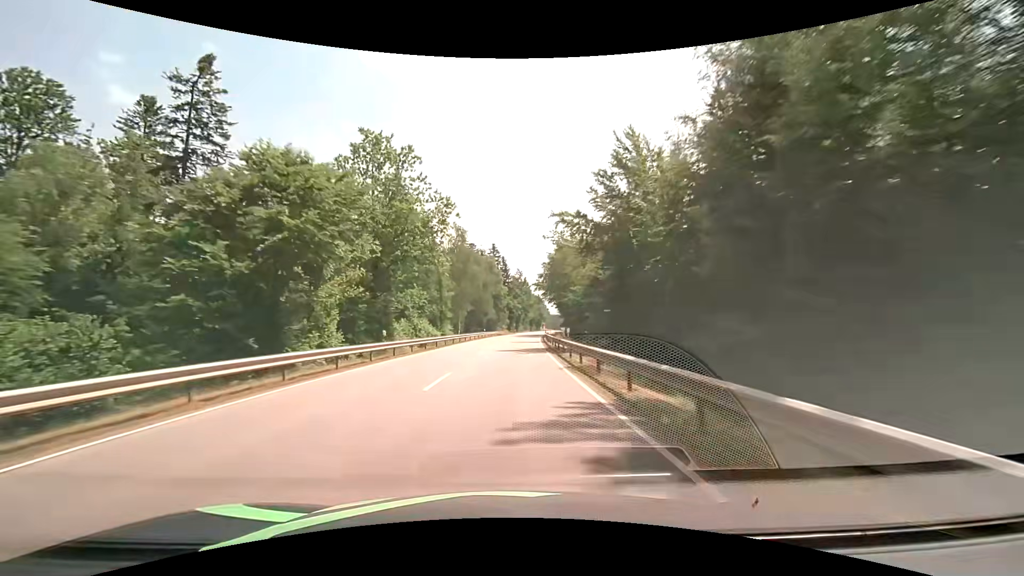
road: secondary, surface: asphalt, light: Day
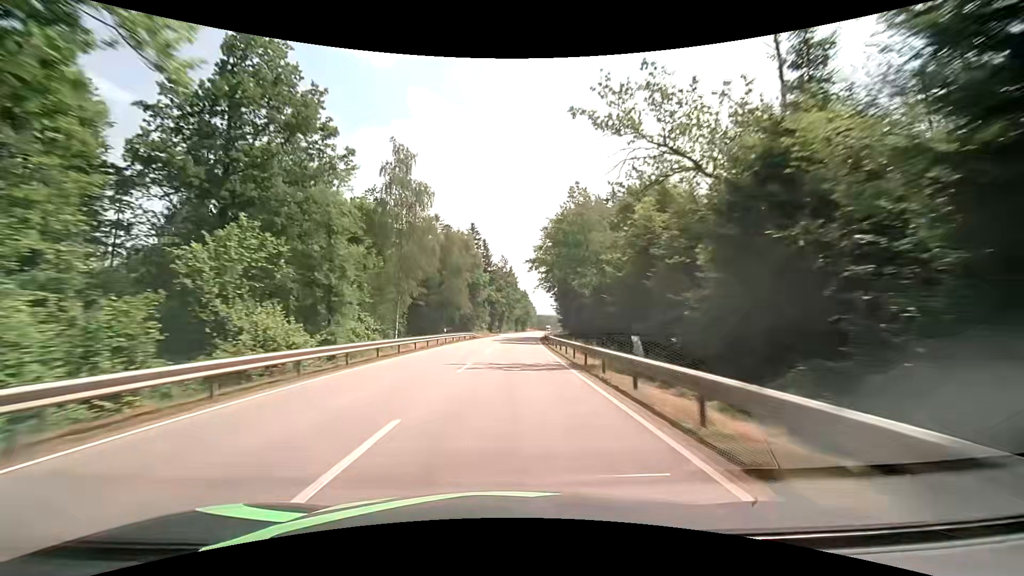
(+0.6, +31.6) m; +2°
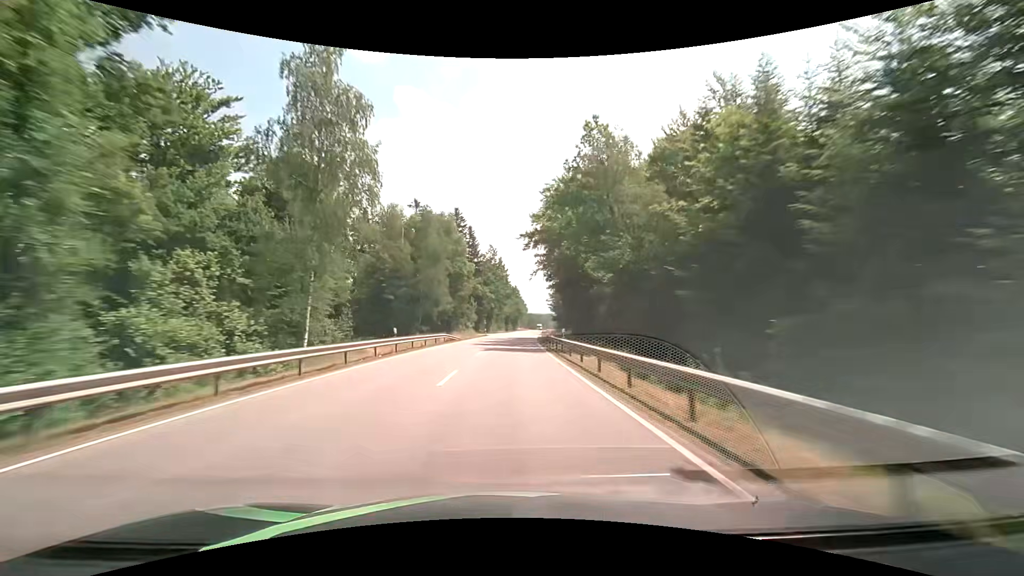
(+0.2, +15.7) m; +1°
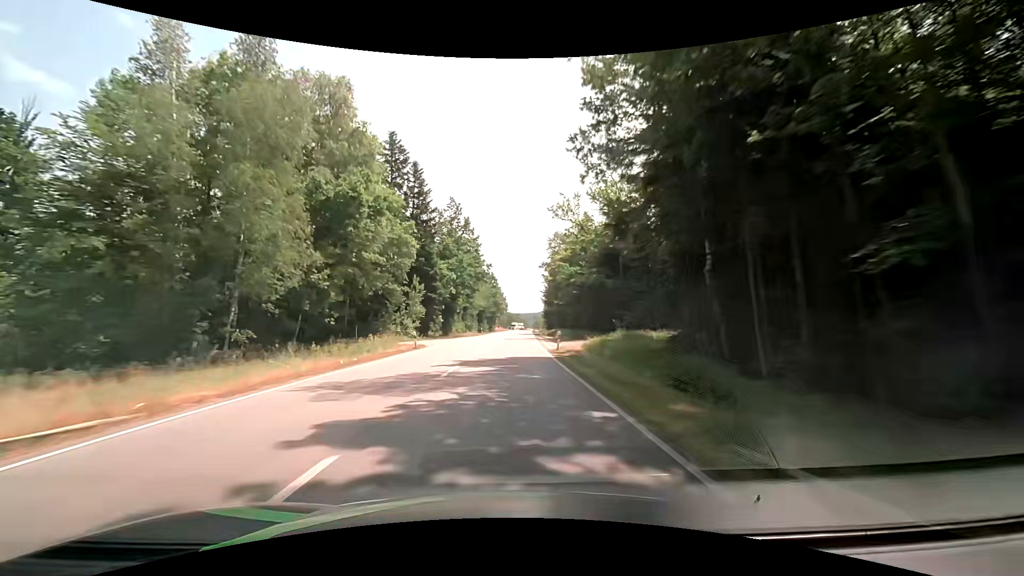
(+0.9, +45.8) m; +2°
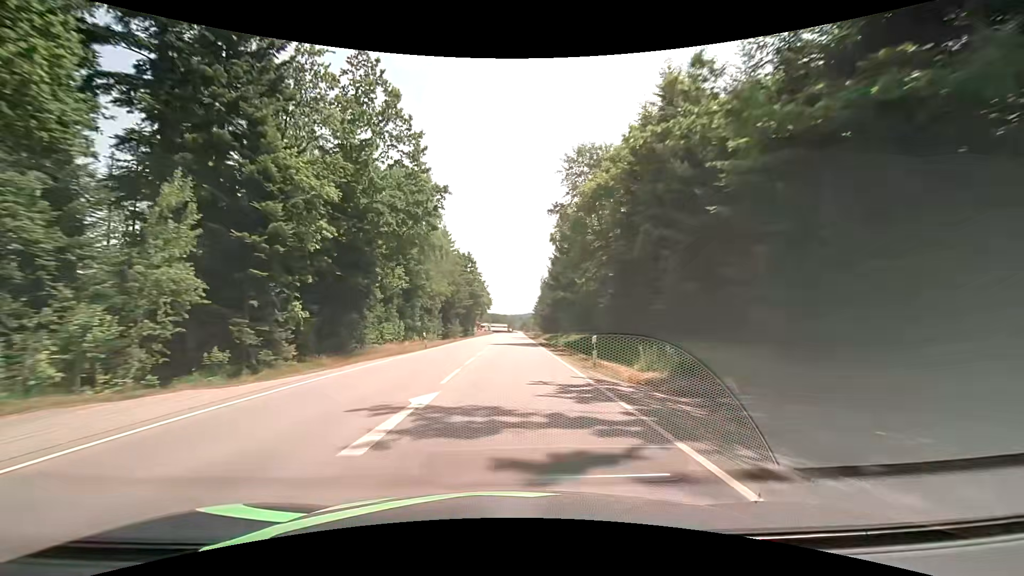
(+1.0, +43.5) m; +2°
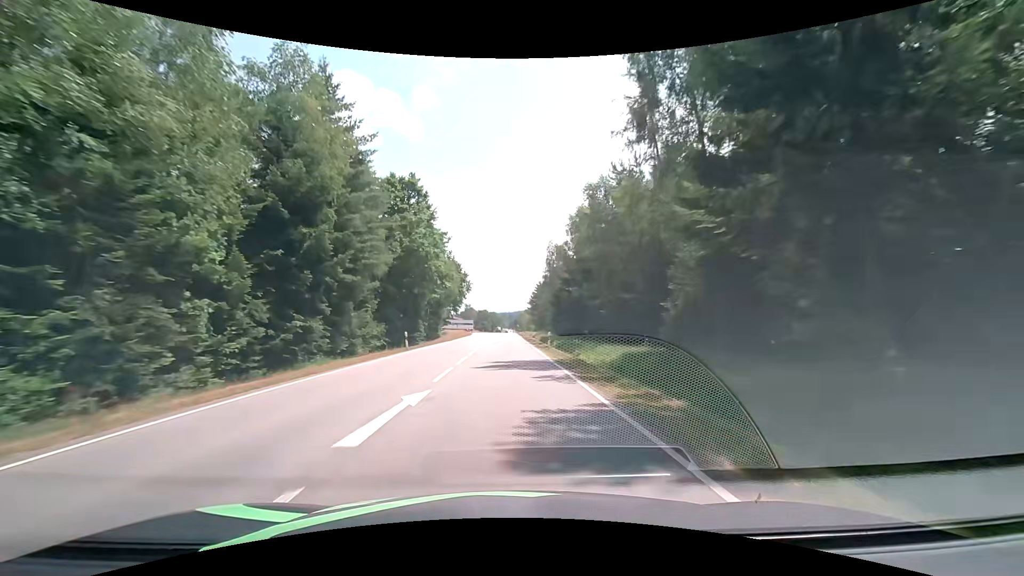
(+0.9, +53.3) m; +2°
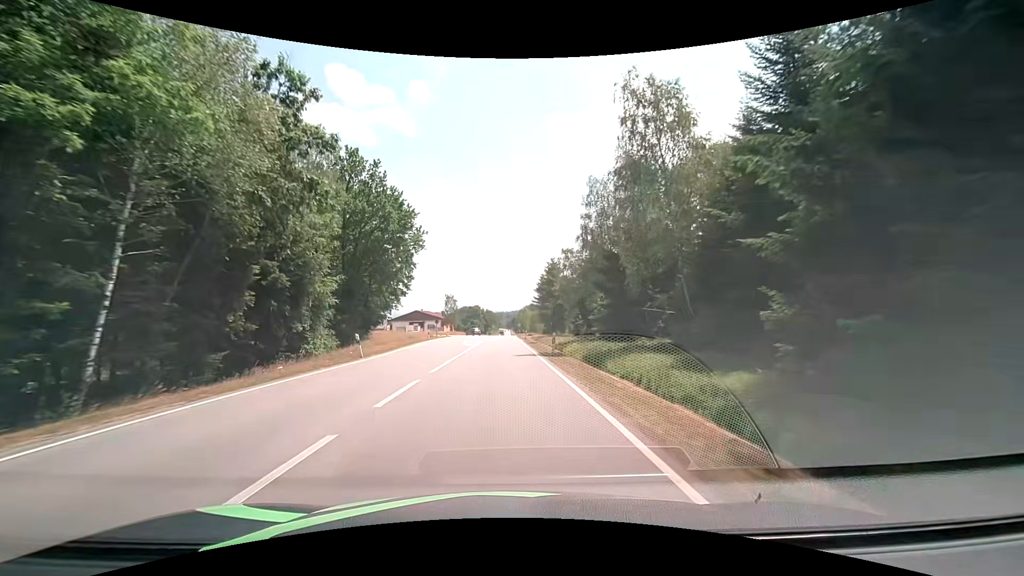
(0.0, +57.4) m; +1°
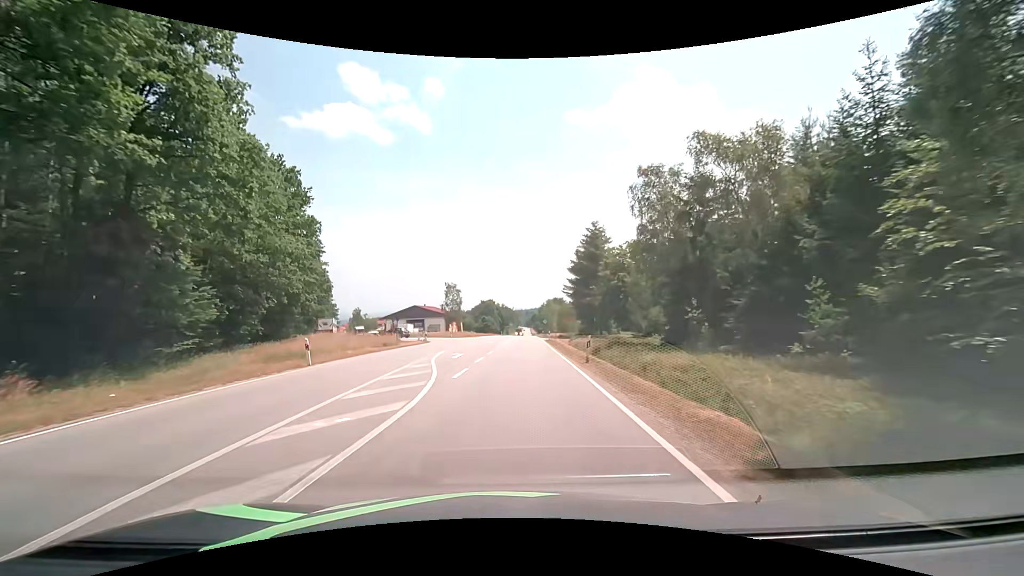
(-0.5, +37.5) m; -2°
(0, +10) (-1, +20) (-2, +30) (-2, +40) (-2, +50) (-2, +60) (-6, +69) (-15, +72) (-25, +75) (-31, +83) m
